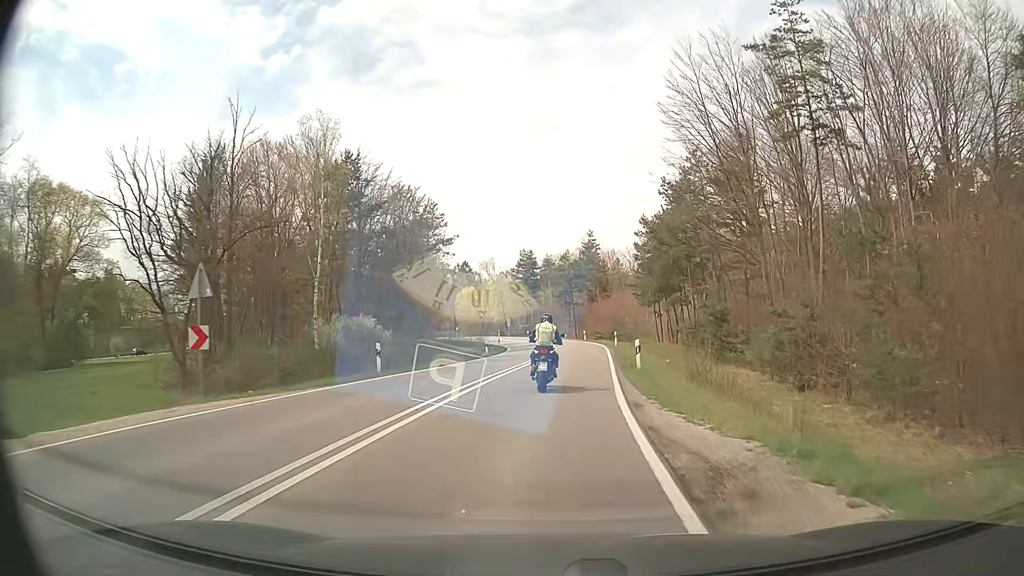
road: primary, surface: asphalt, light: Day
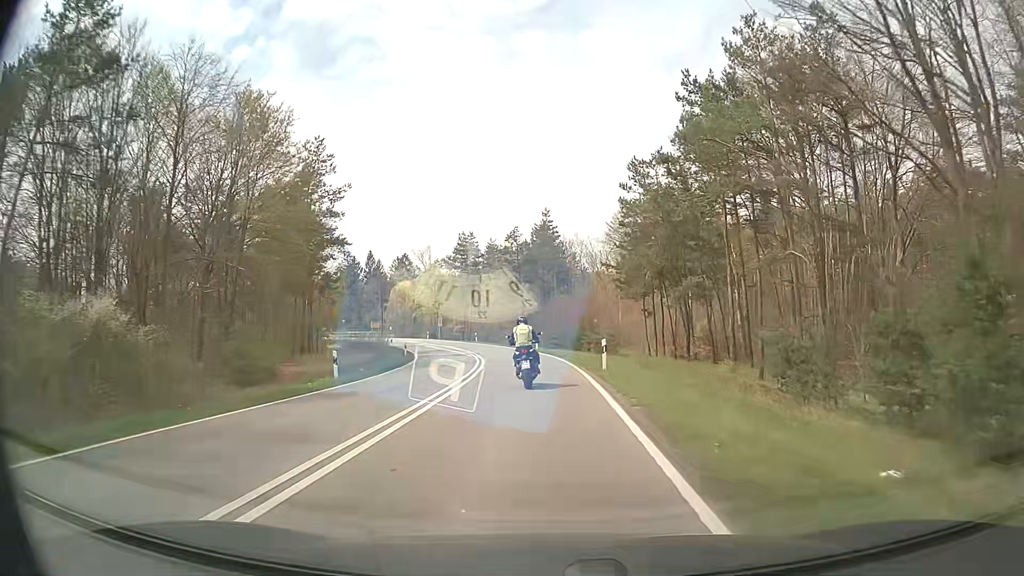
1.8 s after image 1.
(+1.1, +24.6) m; +4°
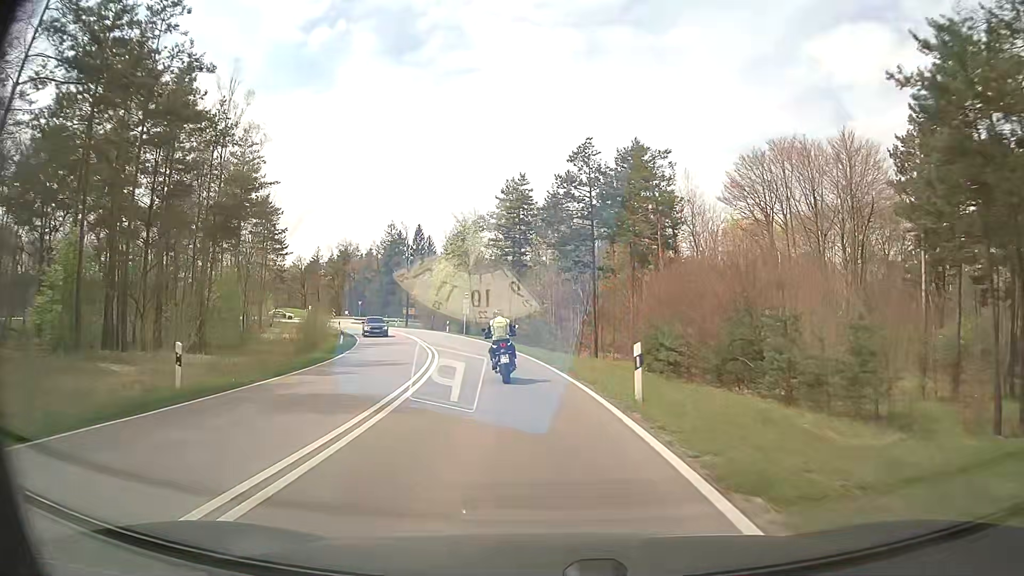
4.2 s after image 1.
(-0.8, +34.1) m; -5°
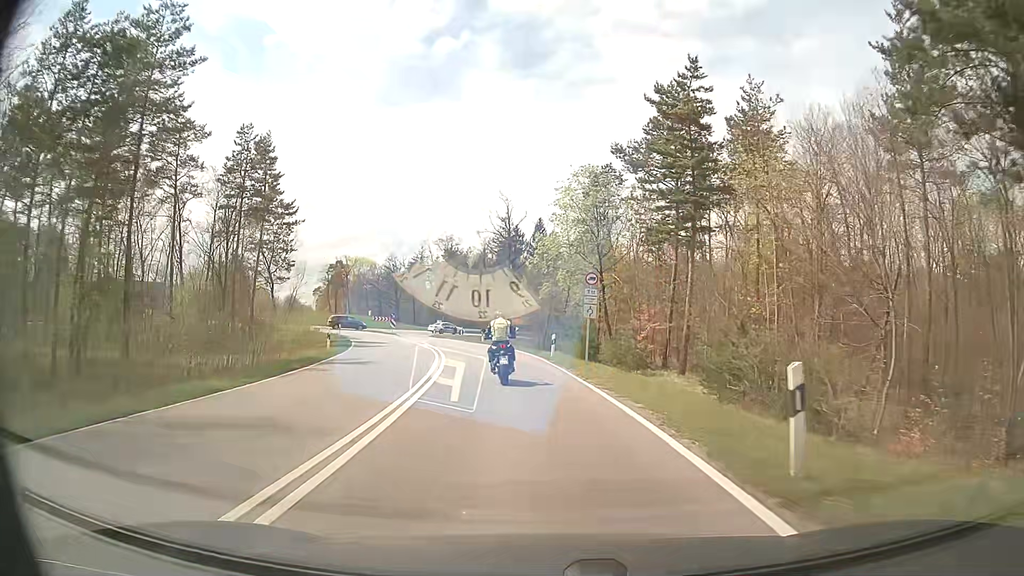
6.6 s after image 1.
(-3.5, +31.5) m; -12°
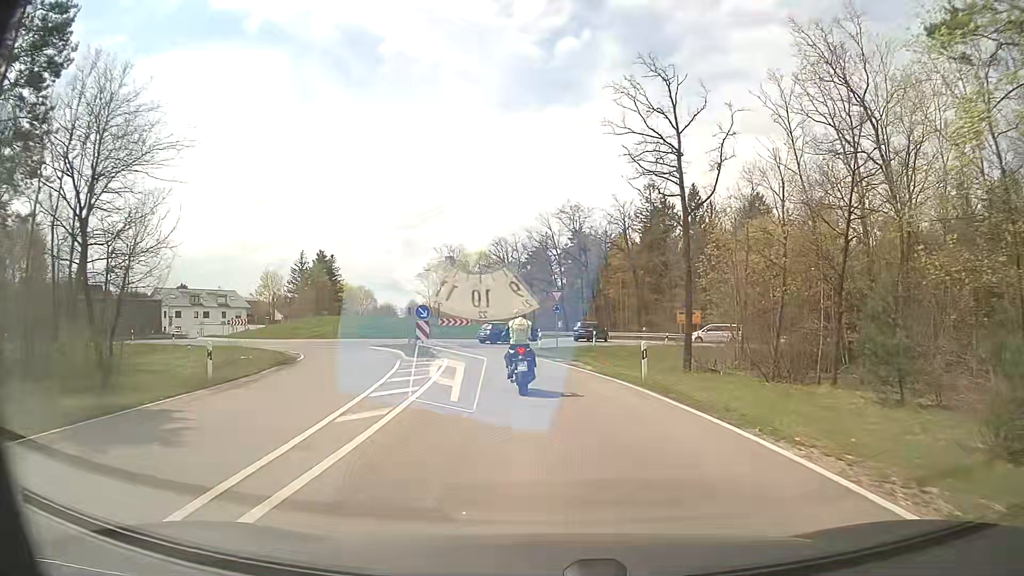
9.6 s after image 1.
(-3.6, +35.5) m; -12°
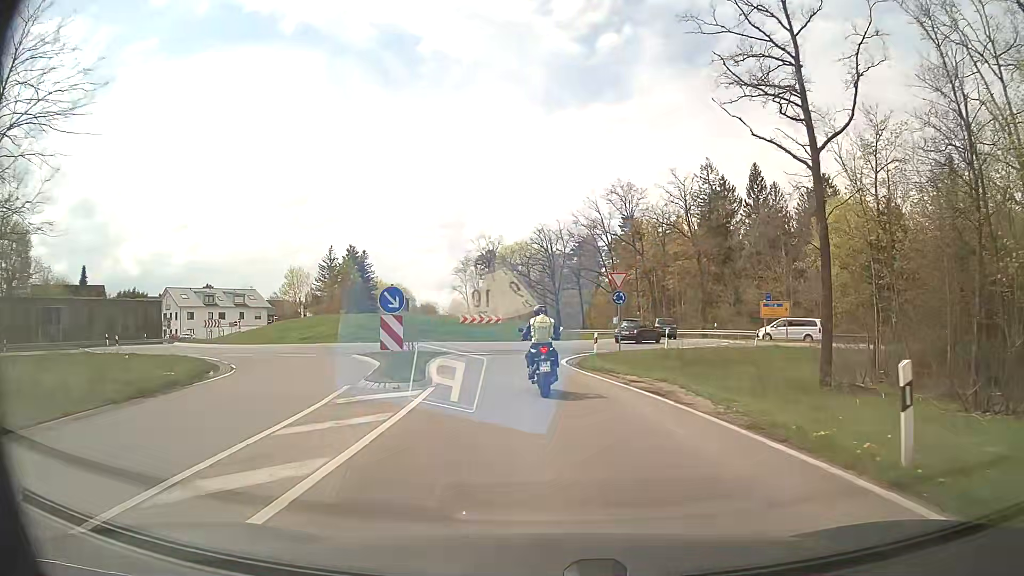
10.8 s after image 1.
(-0.4, +11.5) m; -4°
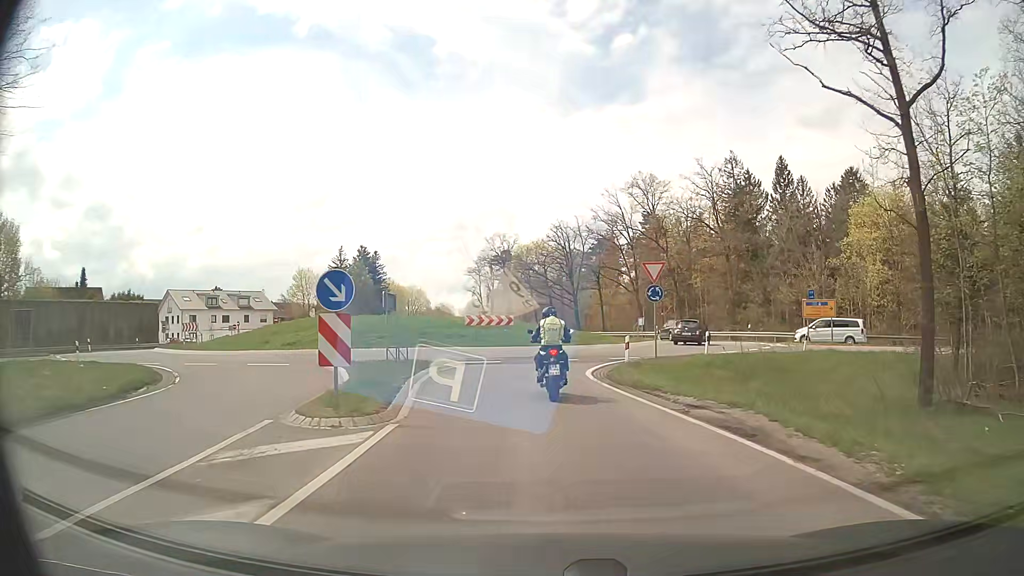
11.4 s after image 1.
(-0.1, +5.0) m; -1°
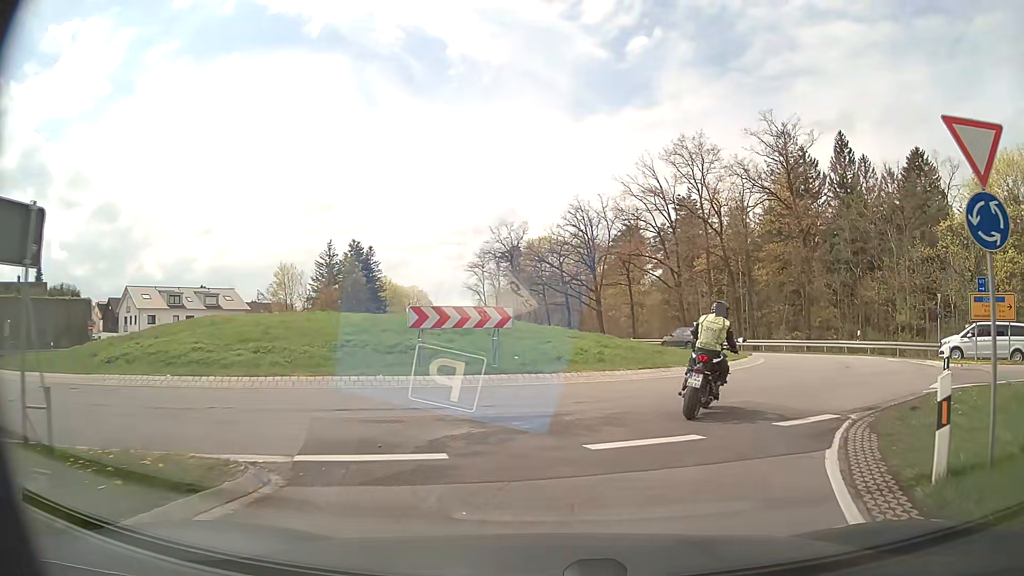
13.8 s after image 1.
(-0.7, +16.9) m; -2°
(+2, +10) (+8, +17) (+17, +19) (+27, +16) (+35, +11) (+43, +4) (+50, -2) (+57, -9) (+65, -16) (+72, -23) m
